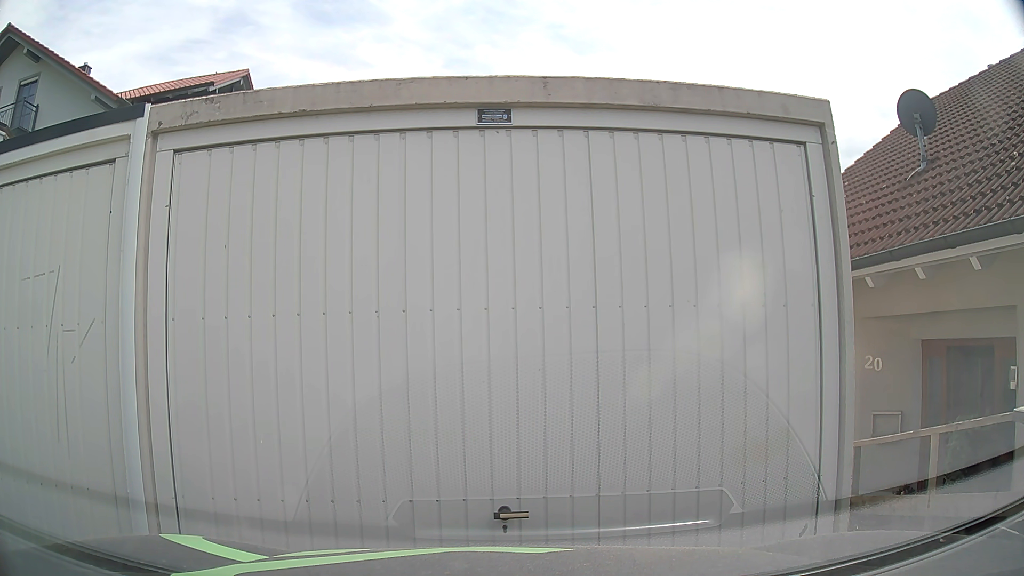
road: residential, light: Day
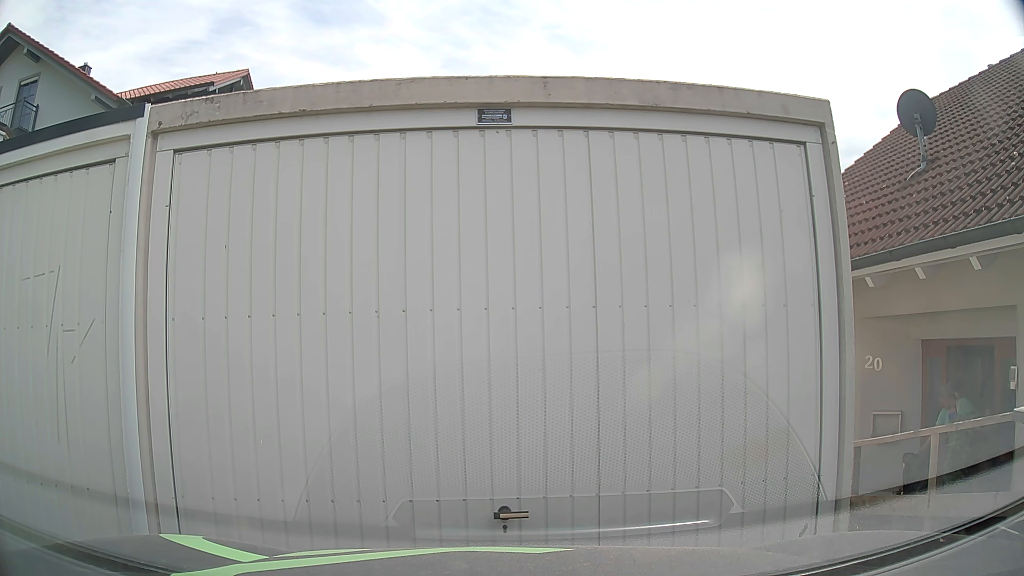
(0.0, 0.0) m; 0°
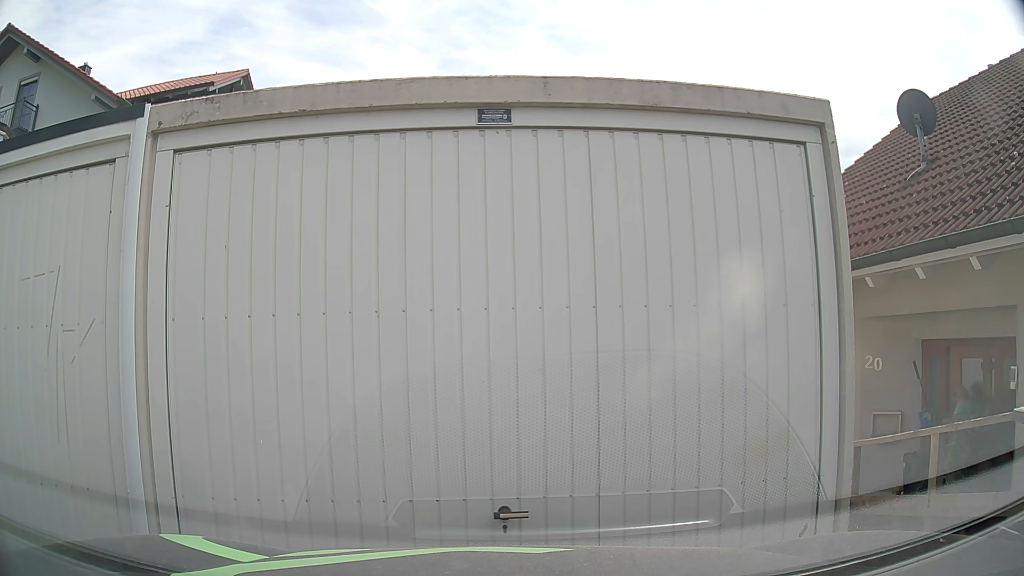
(0.0, 0.0) m; 0°
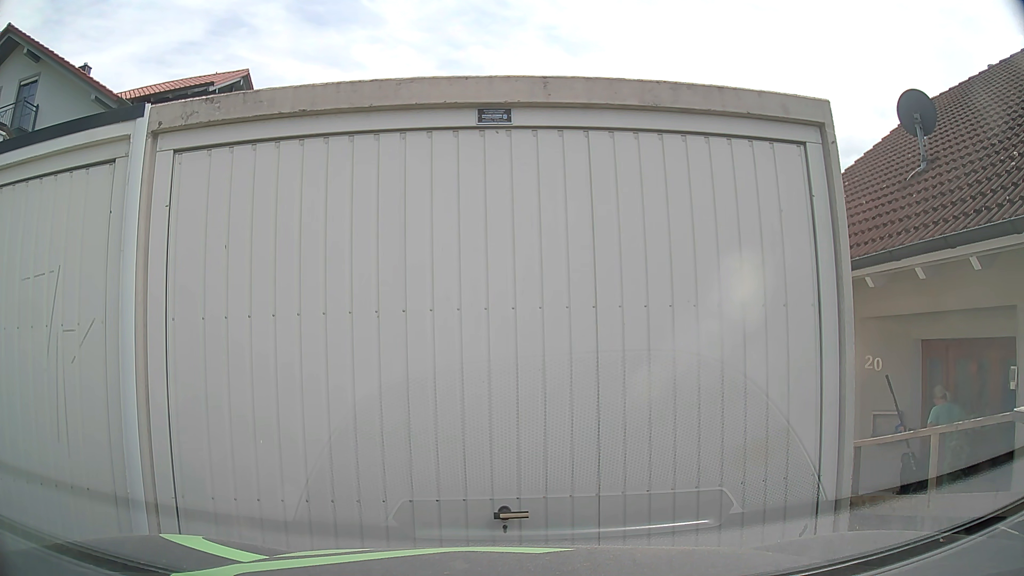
(0.0, 0.0) m; 0°
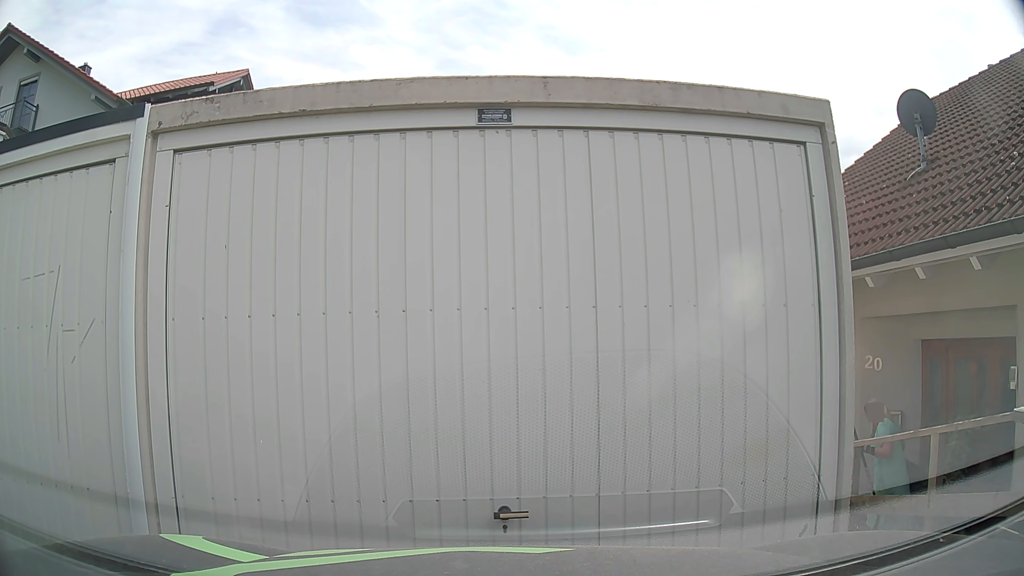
(0.0, 0.0) m; 0°
